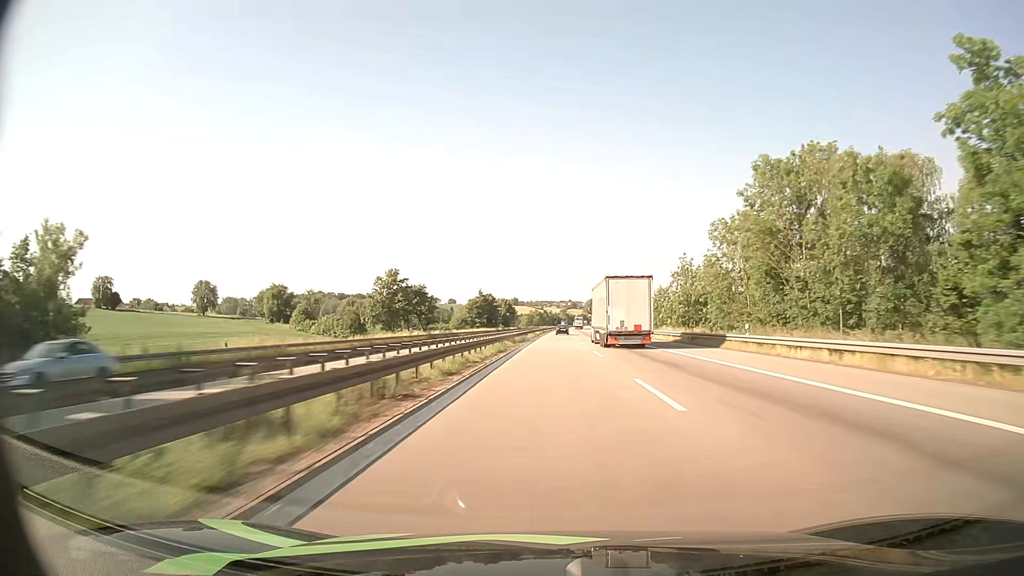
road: motorway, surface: asphalt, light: Day
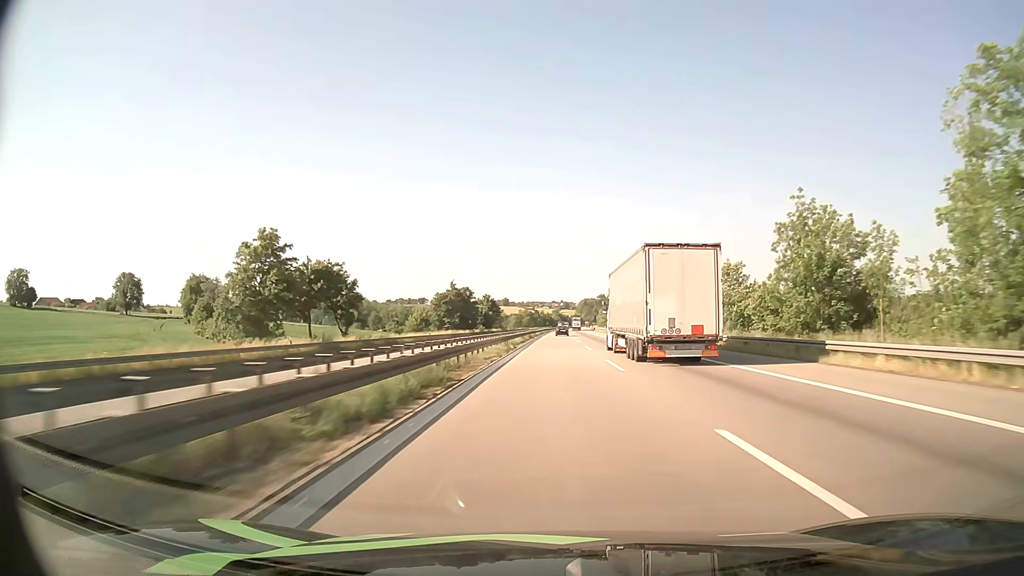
(+0.3, +43.7) m; +1°
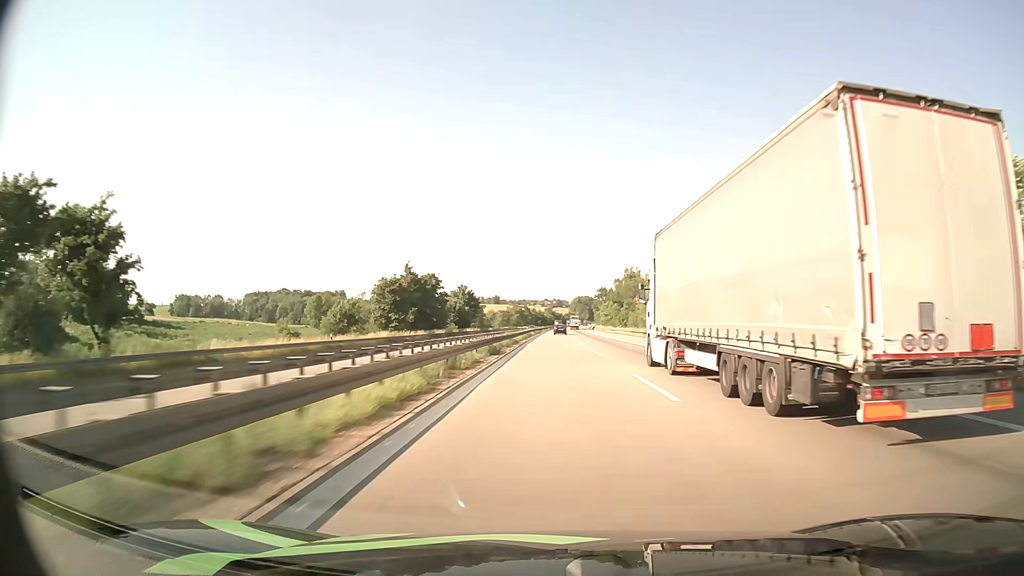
(+0.2, +43.8) m; +1°
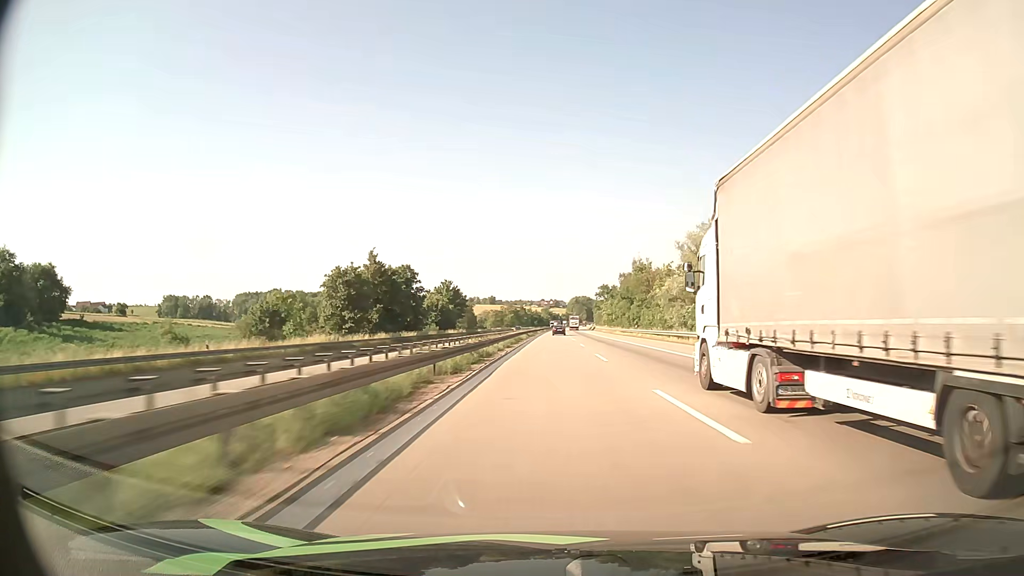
(0.0, +22.0) m; 0°
(0, +10) (0, +20) (0, +30) (0, +40) (0, +50) (0, +60) (0, +70) (+1, +80) (+1, +90) (+1, +100) m
